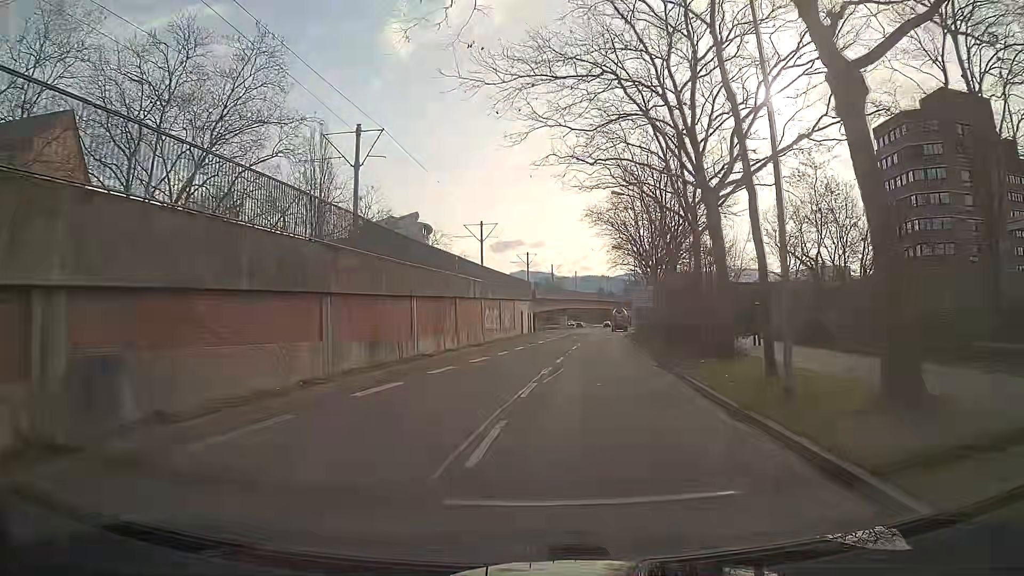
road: tertiary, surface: asphalt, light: Day
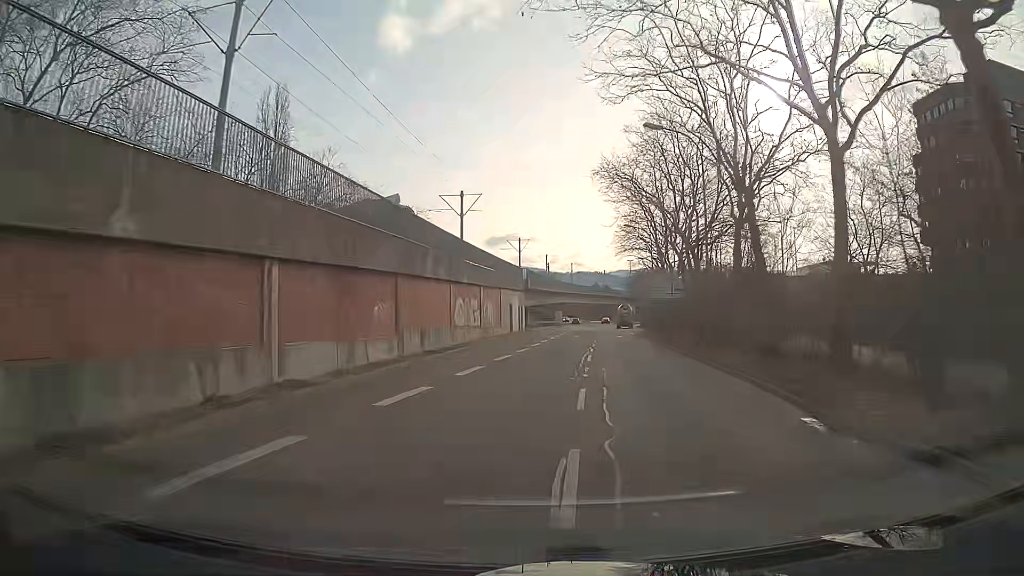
(+0.1, +14.1) m; +1°
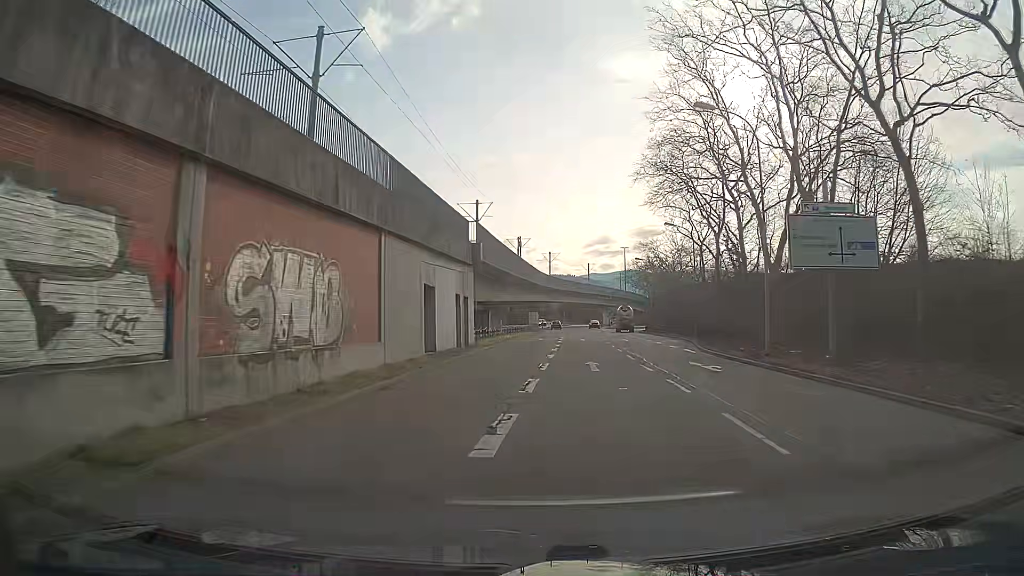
(+0.6, +33.8) m; +2°
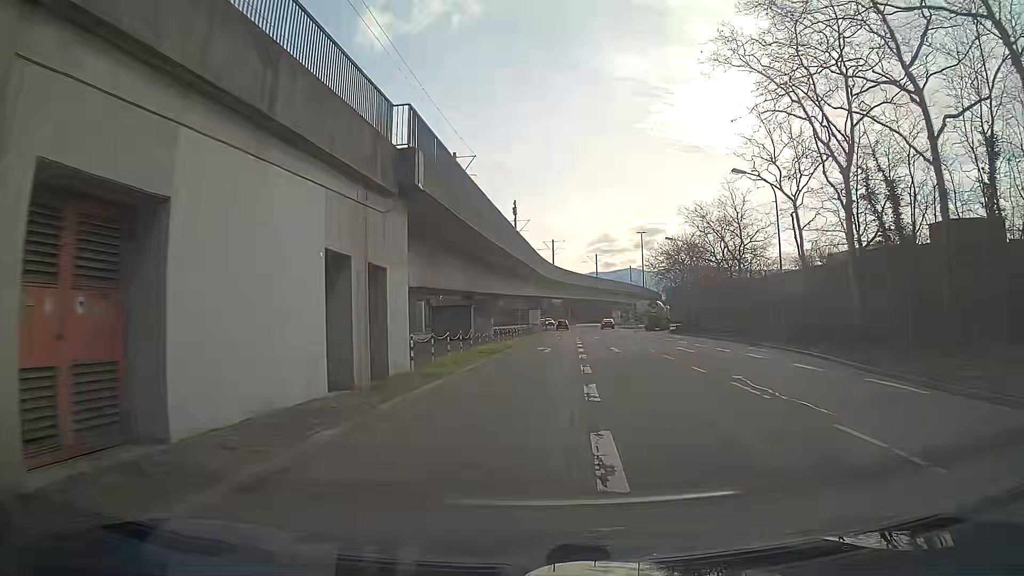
(0.0, +19.2) m; 0°
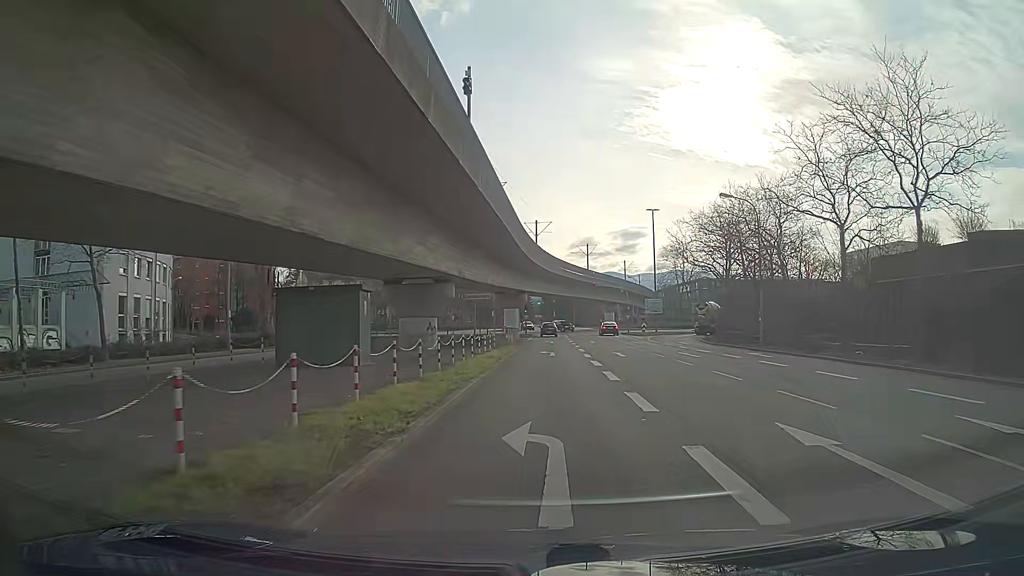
(+0.4, +24.9) m; +2°
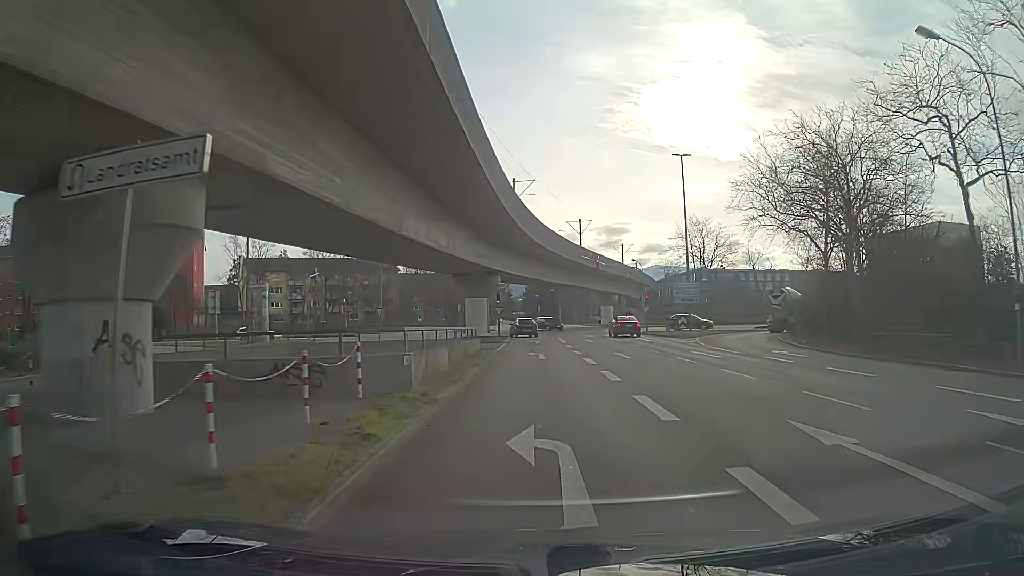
(+0.4, +25.4) m; +1°
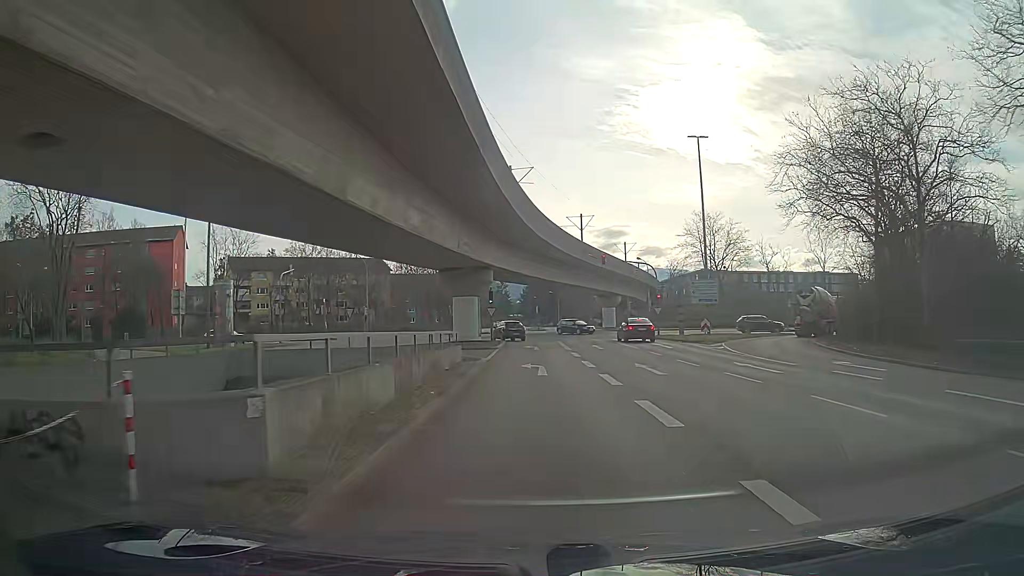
(0.0, +6.5) m; 0°
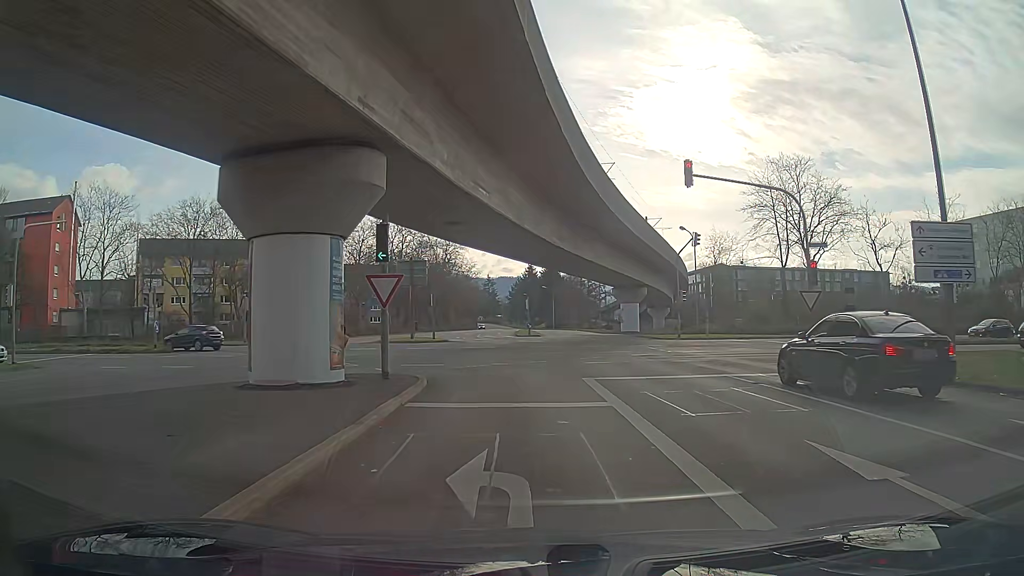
(+0.2, +30.3) m; 0°
(0, +10) (-3, +20) (-8, +28) (-16, +34) (-25, +36) (-35, +36) (-45, +35) (-55, +34) (-65, +33) (-75, +32) m
